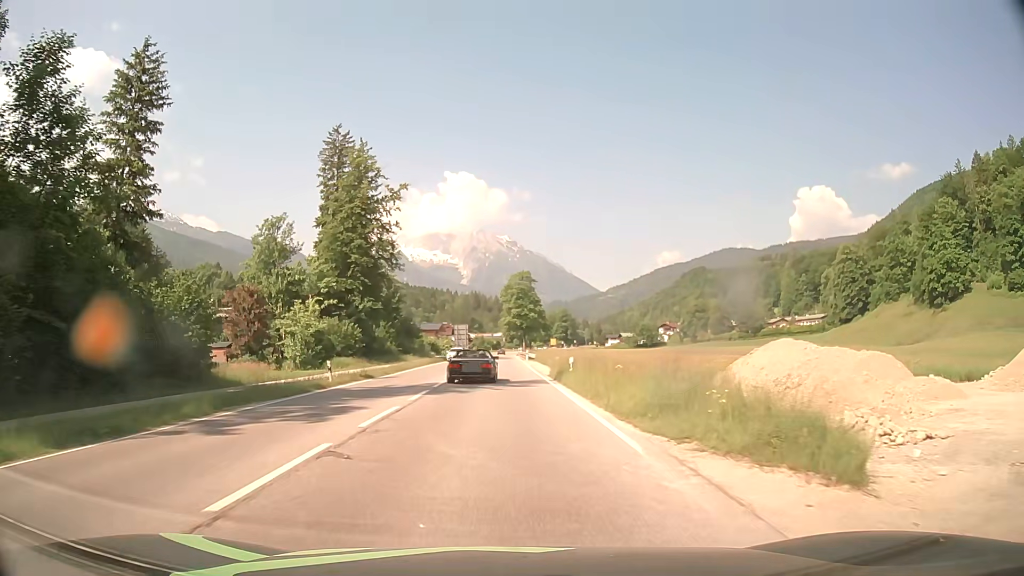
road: primary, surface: asphalt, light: Day
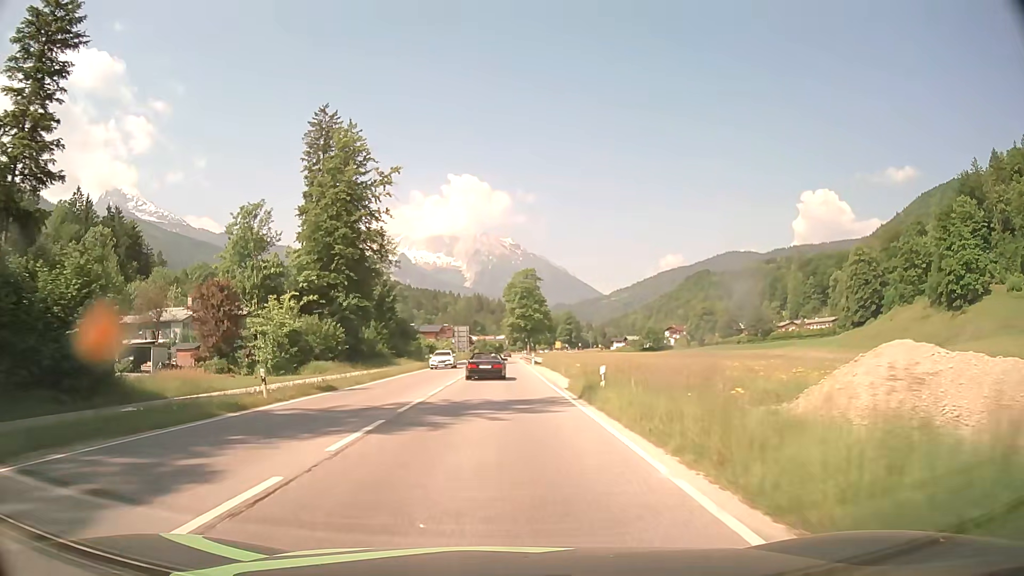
(-0.1, +8.3) m; -1°
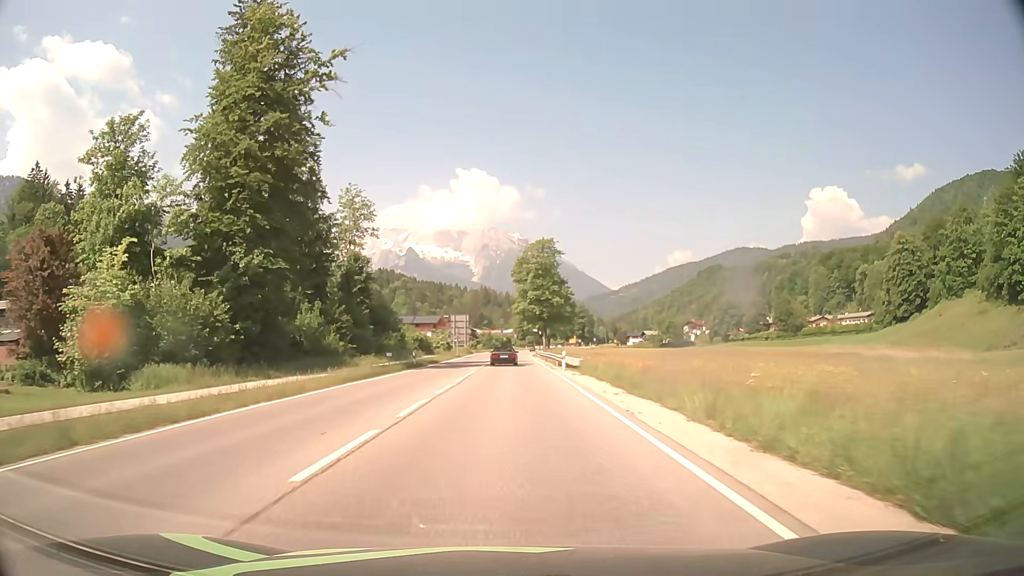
(-0.2, +26.9) m; -1°
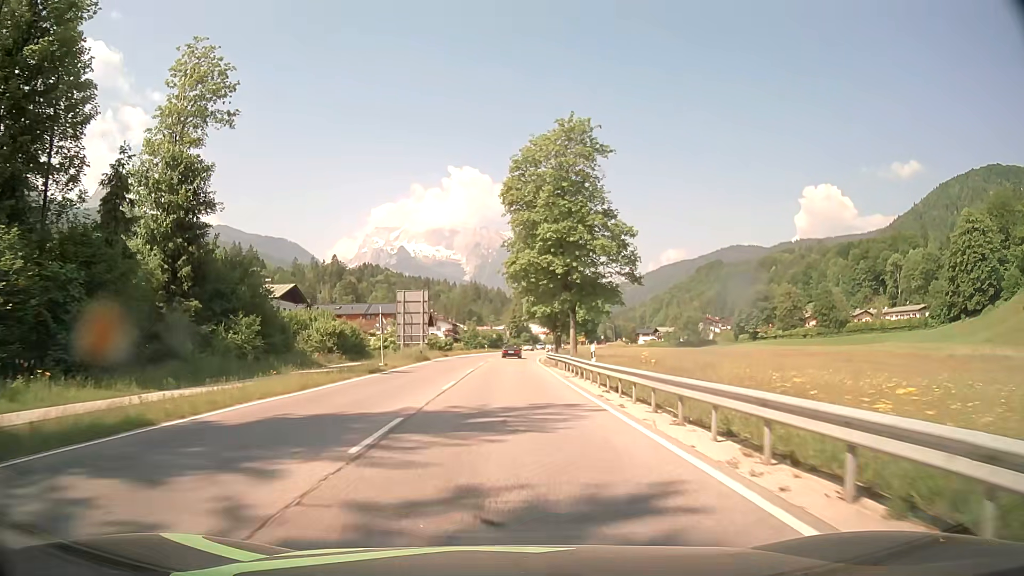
(+0.6, +46.6) m; +1°
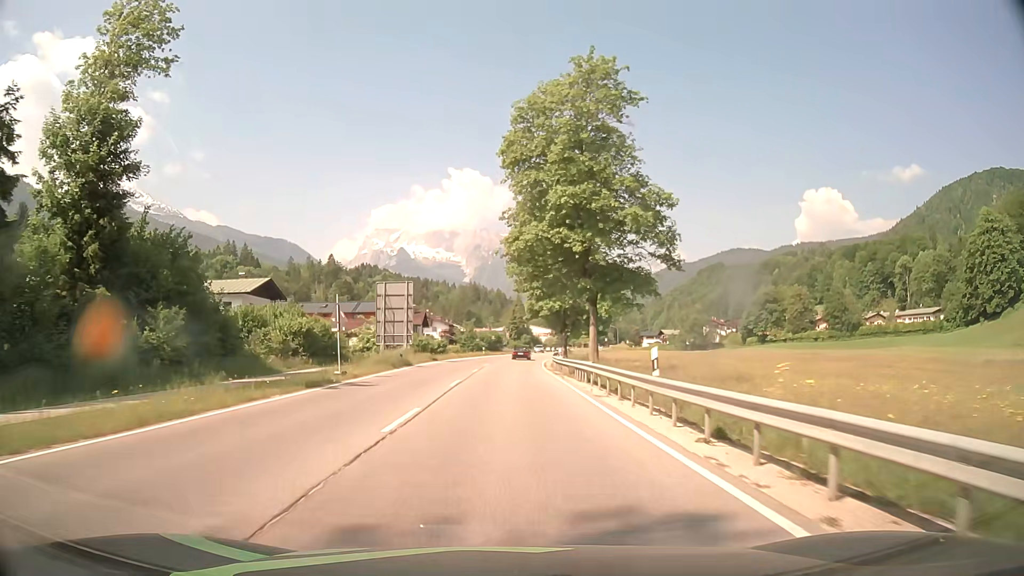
(0.0, +9.9) m; 0°
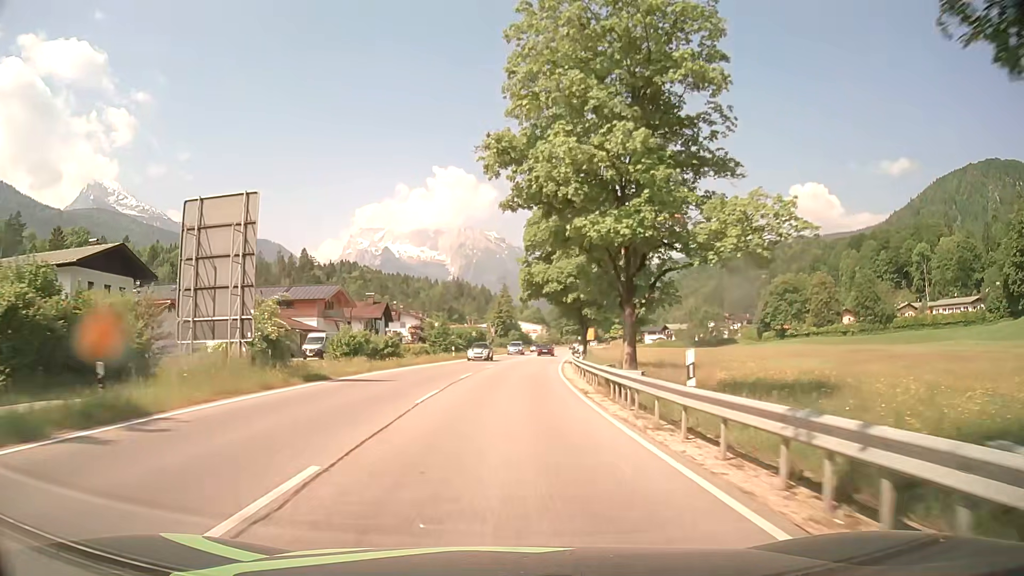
(+0.4, +31.6) m; +1°
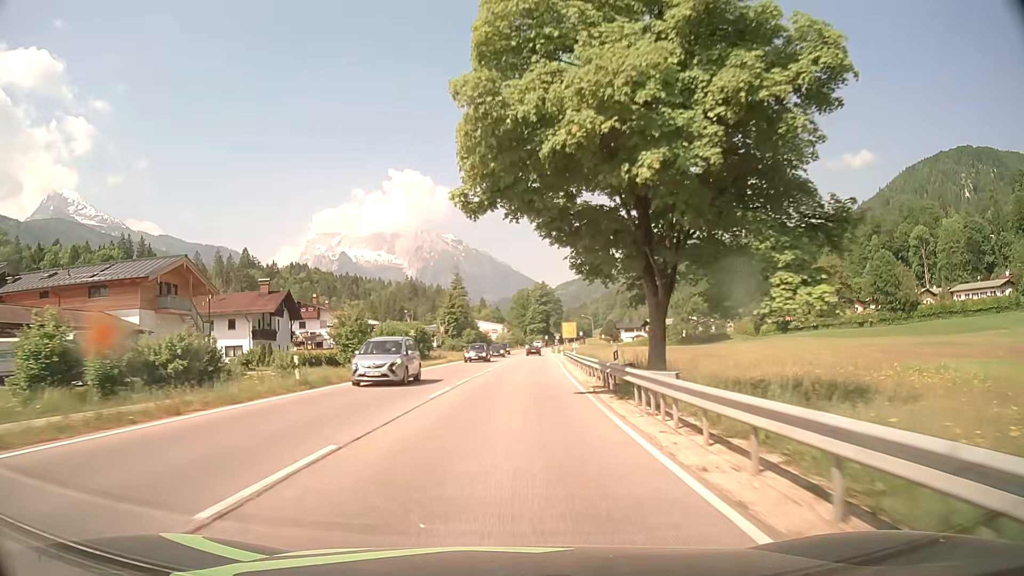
(+1.0, +34.1) m; +4°
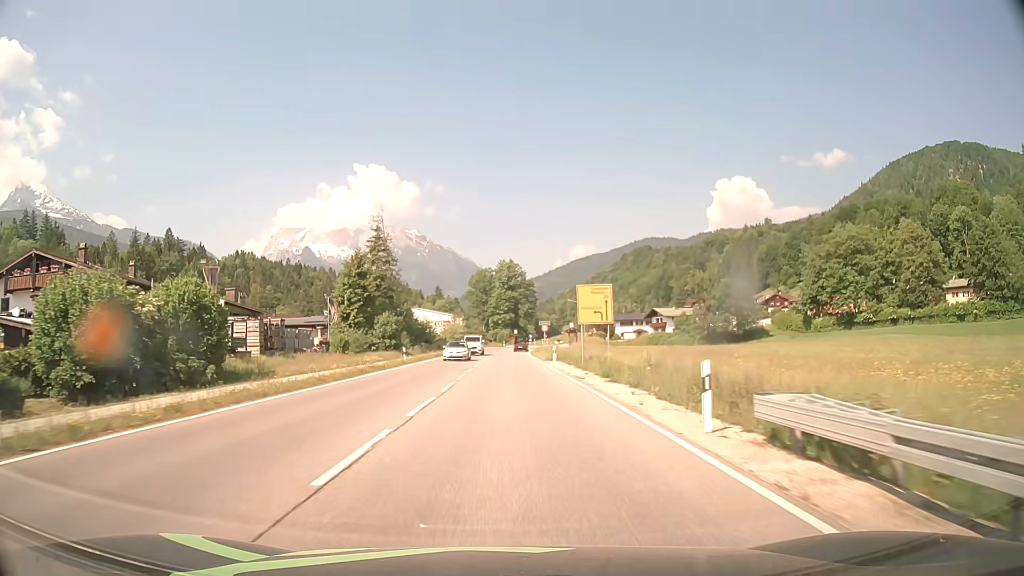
(+1.9, +59.1) m; +3°
(0, +10) (0, +20) (0, +30) (0, +40) (0, +50) (0, +60) (0, +70) (+1, +80) (+2, +90) (+3, +100) m
